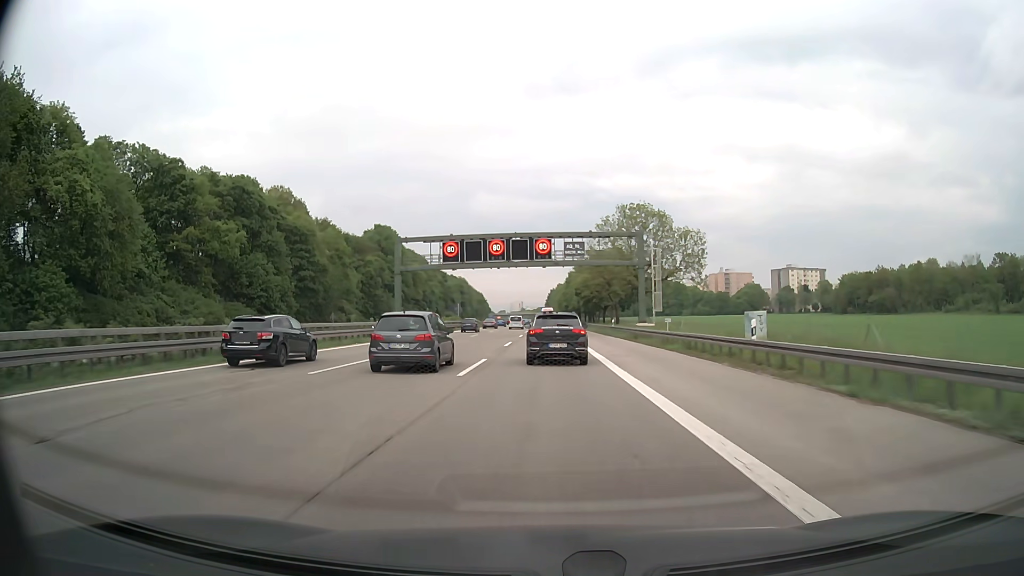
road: motorway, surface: asphalt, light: Day
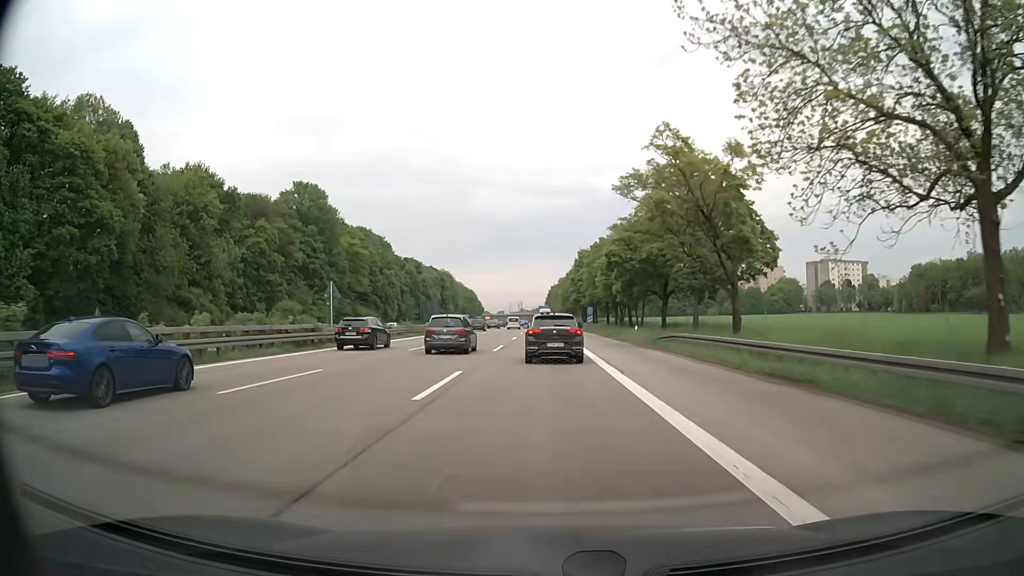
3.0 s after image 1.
(+0.1, +59.1) m; -1°
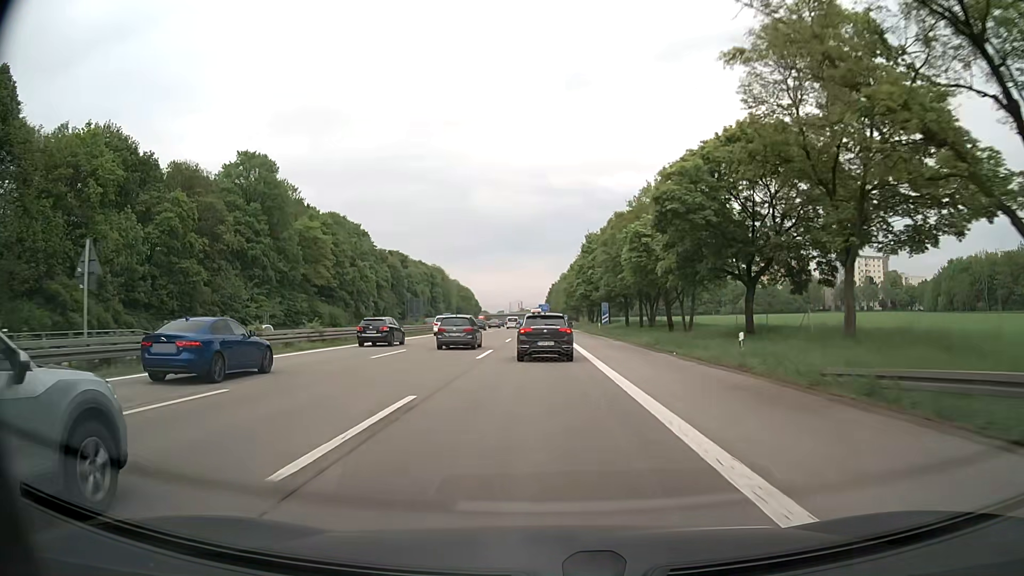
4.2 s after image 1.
(+0.2, +24.0) m; 0°
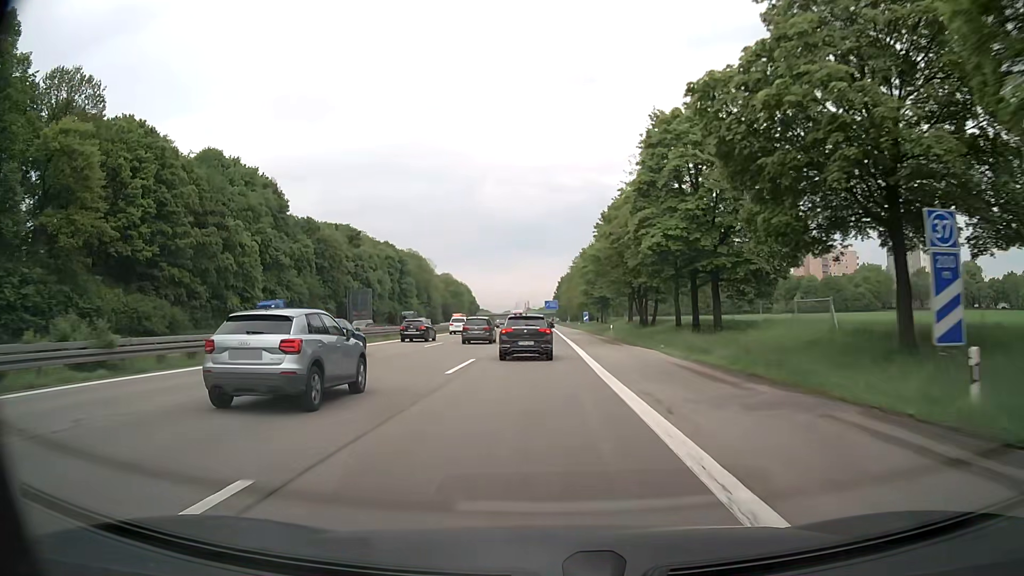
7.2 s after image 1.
(+0.1, +61.5) m; 0°
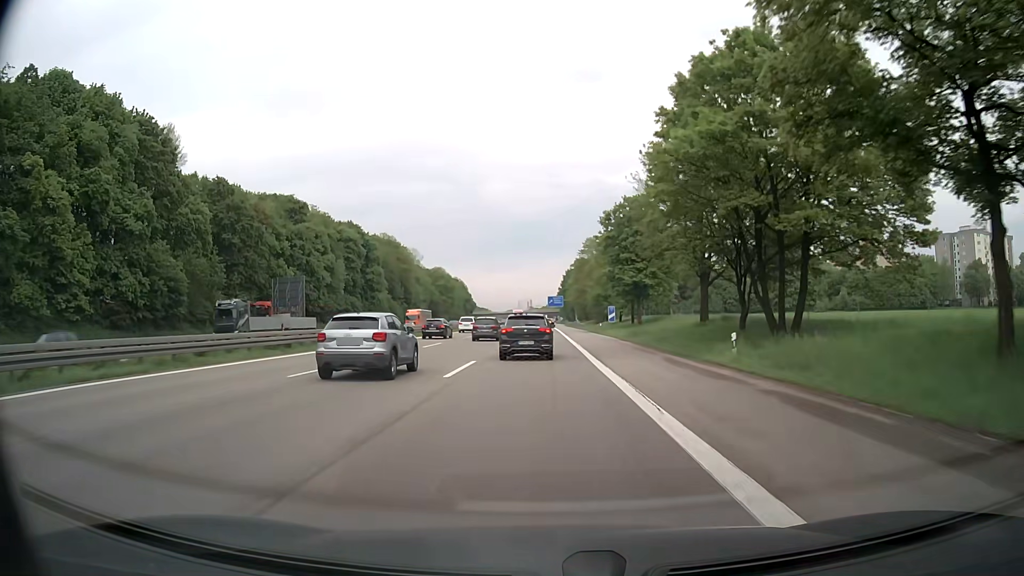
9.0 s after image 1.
(-0.1, +37.4) m; 0°
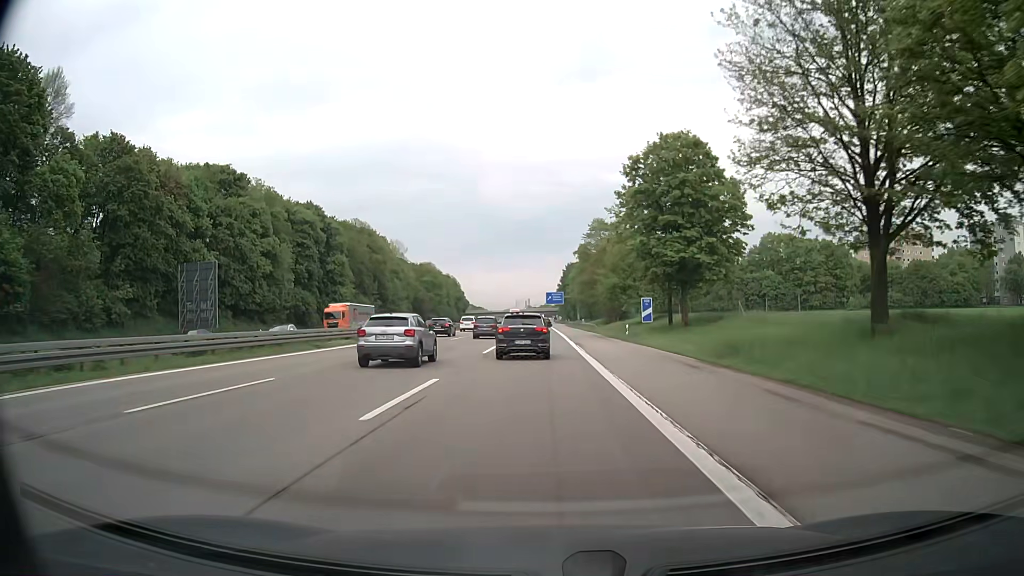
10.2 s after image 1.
(+0.1, +25.0) m; 0°
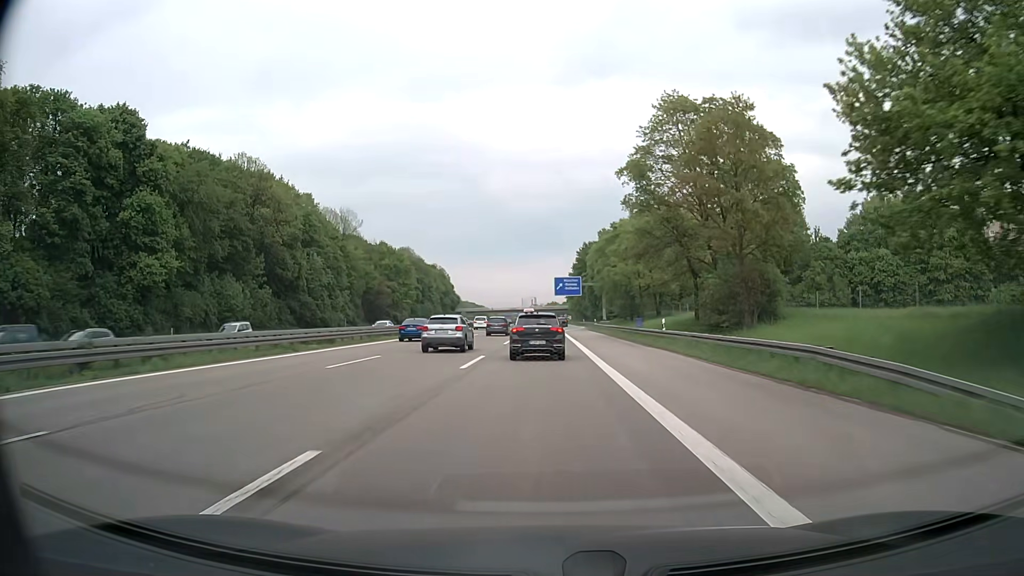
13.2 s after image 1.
(-0.2, +62.8) m; 0°
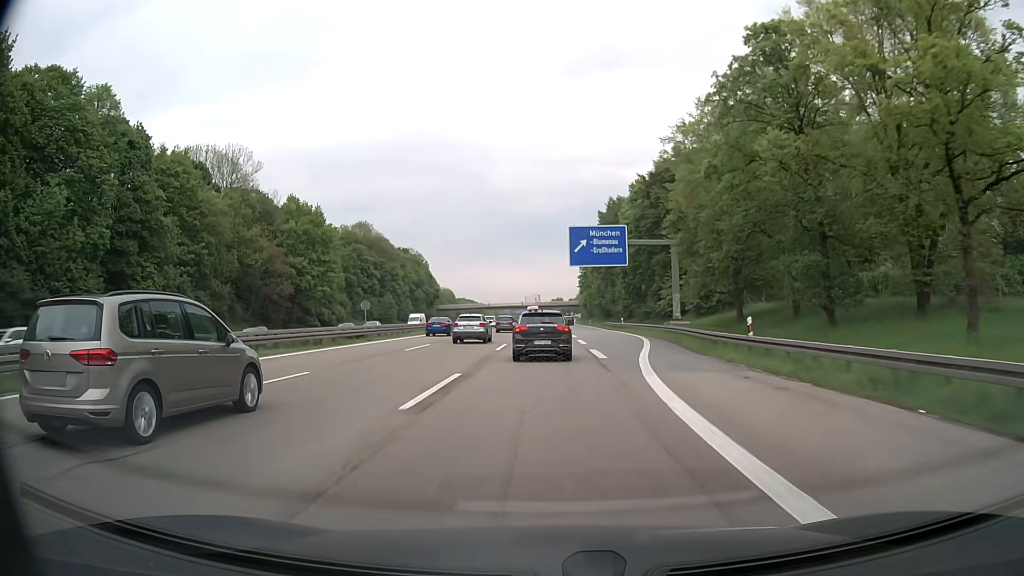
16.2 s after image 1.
(-0.1, +62.8) m; 0°
(0, +10) (0, +20) (0, +30) (0, +40) (0, +50) (0, +60) (0, +70) (0, +80) (-1, +90) (-1, +100) m
